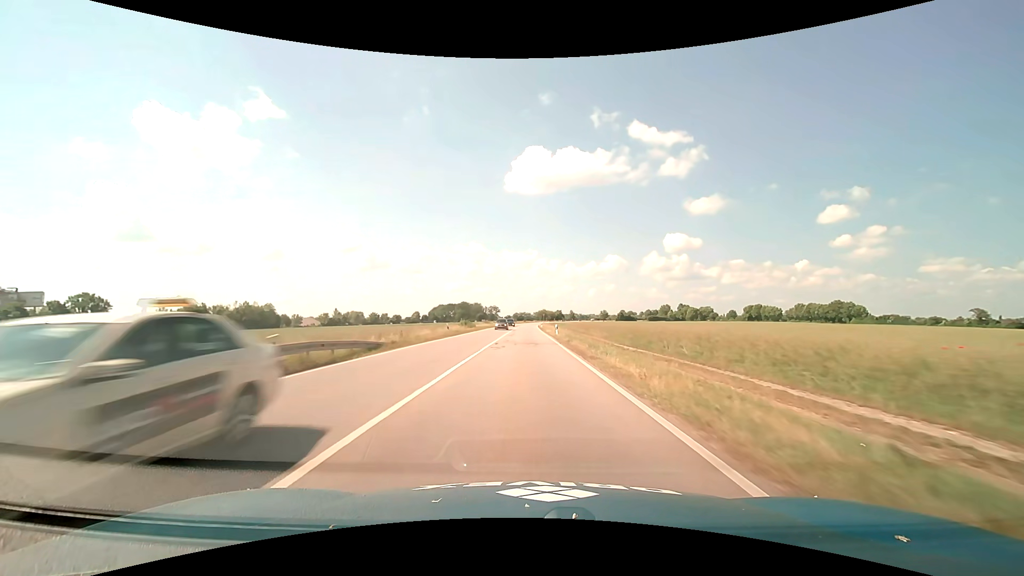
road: primary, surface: asphalt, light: Day
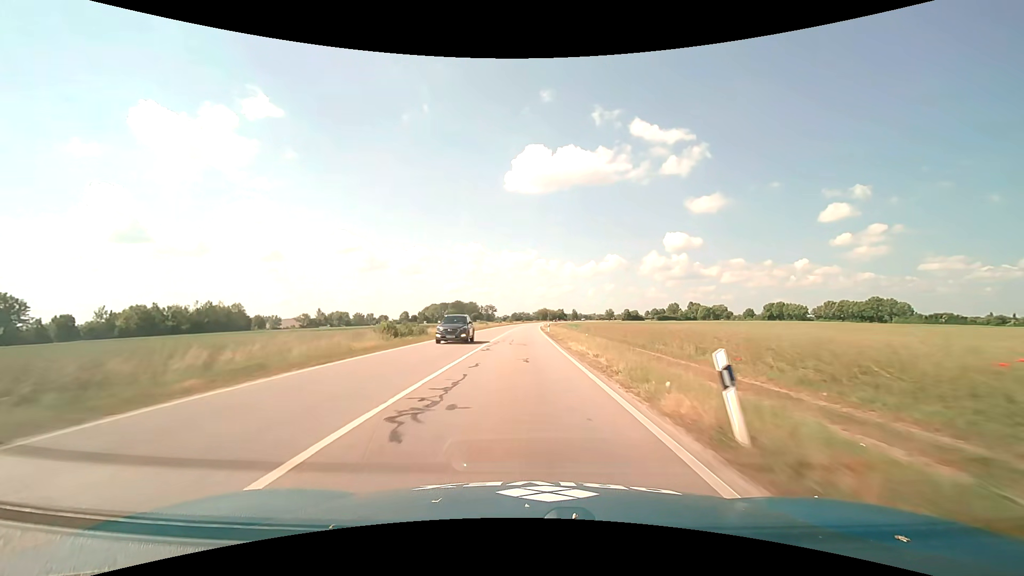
(+0.1, +36.9) m; 0°
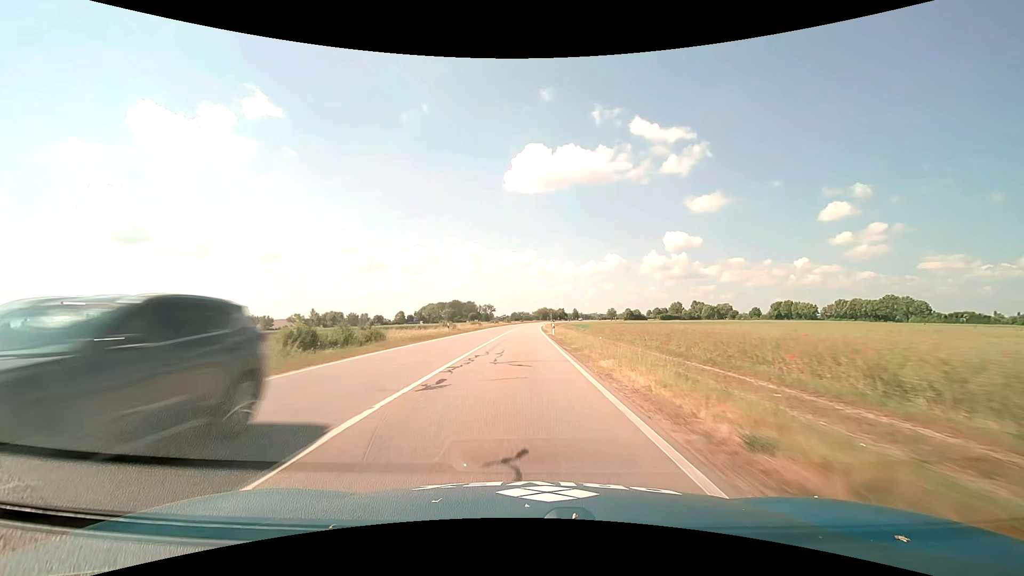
(0.0, +12.2) m; 0°
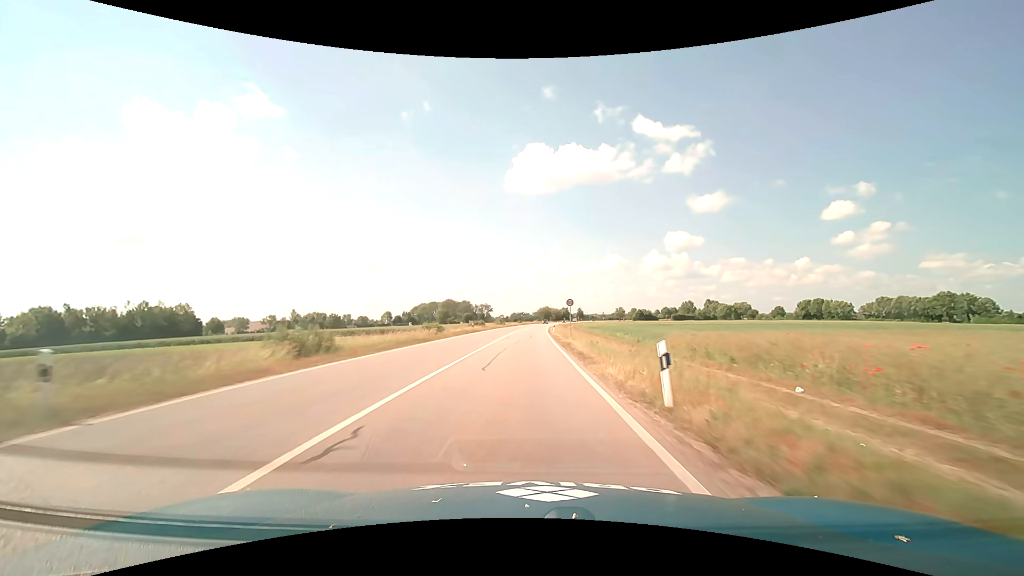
(0.0, +36.4) m; 0°
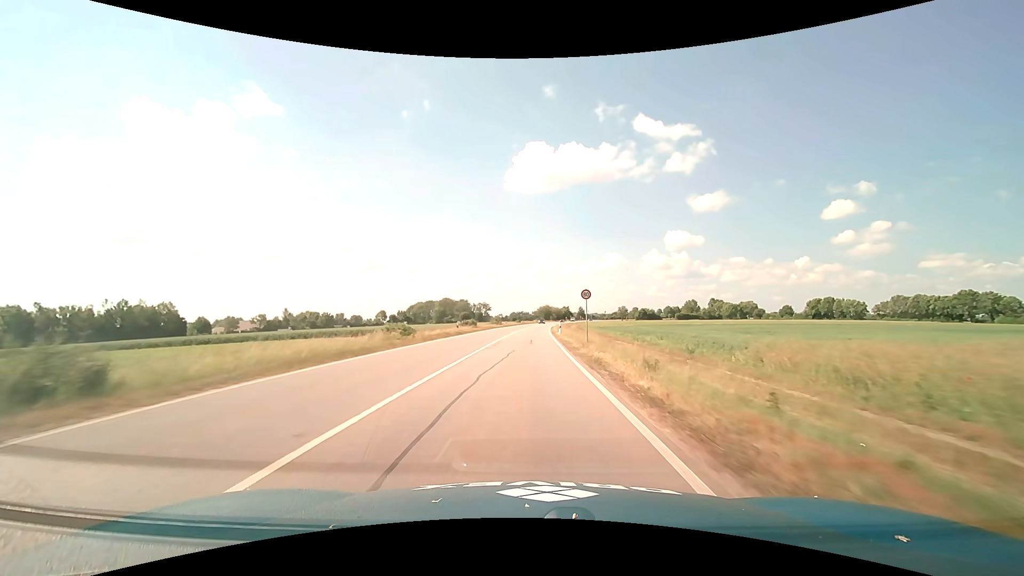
(0.0, +12.1) m; 0°
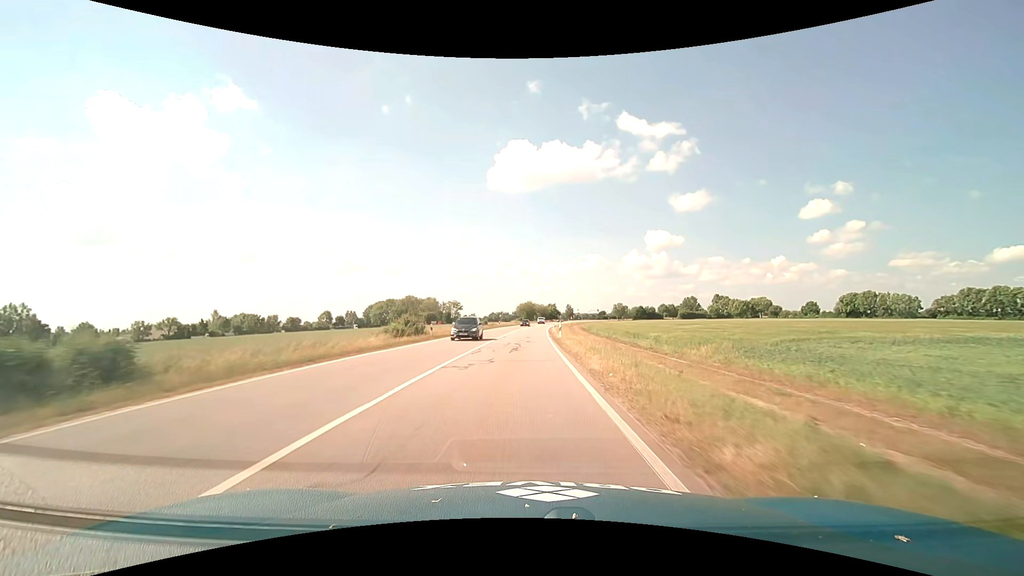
(+1.1, +59.9) m; +2°
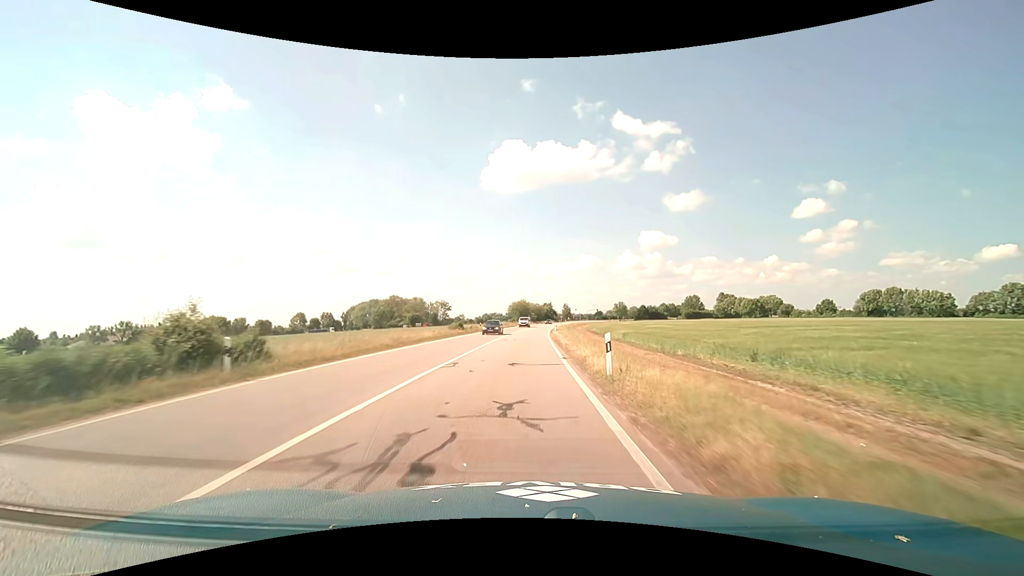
(+0.2, +23.8) m; +1°
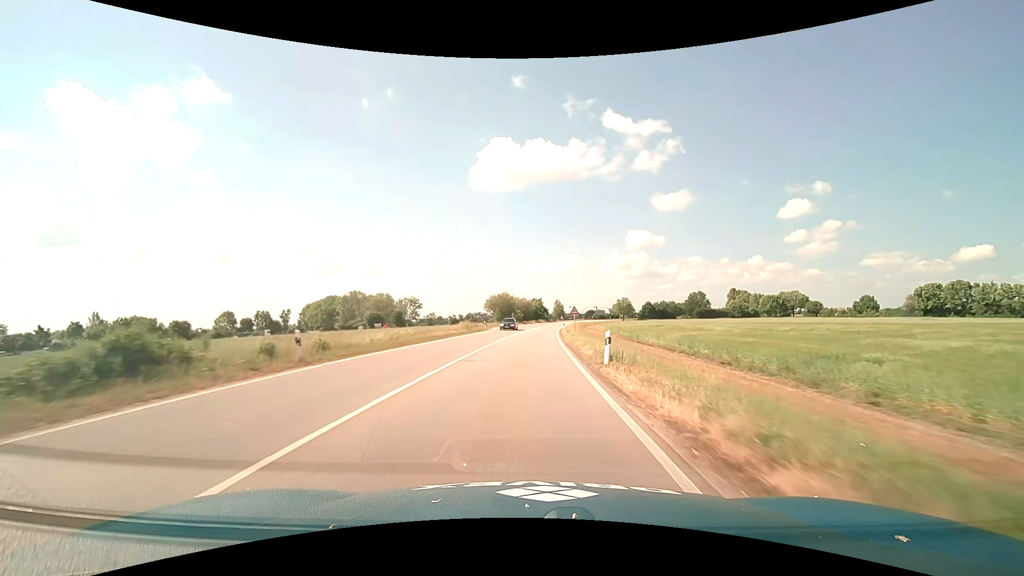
(+0.4, +47.2) m; +1°
(0, +10) (0, +20) (+1, +30) (+1, +40) (+1, +50) (+2, +60) (+3, +70) (+4, +80) (+5, +90) (+6, +100) m
